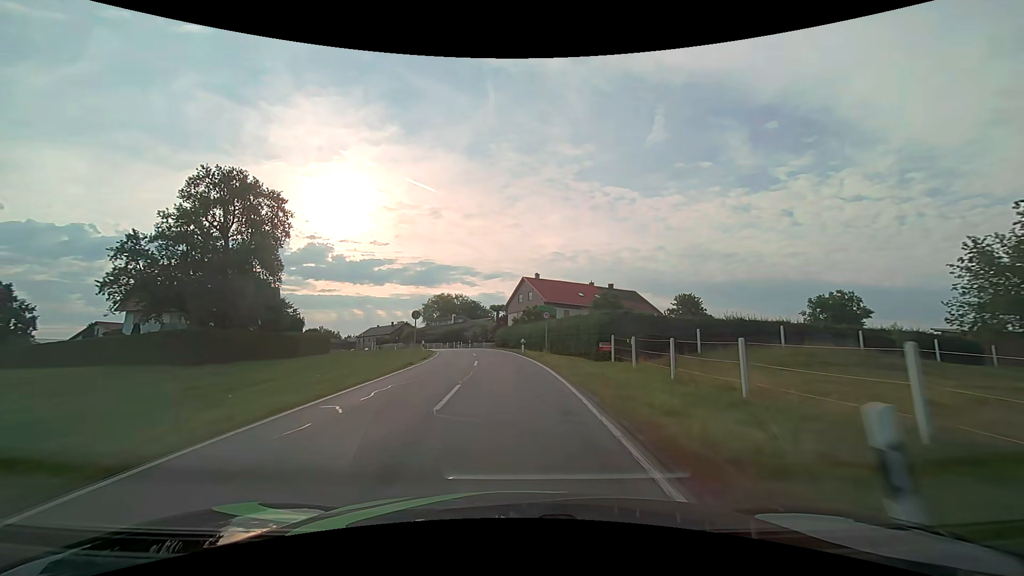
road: secondary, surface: asphalt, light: Day
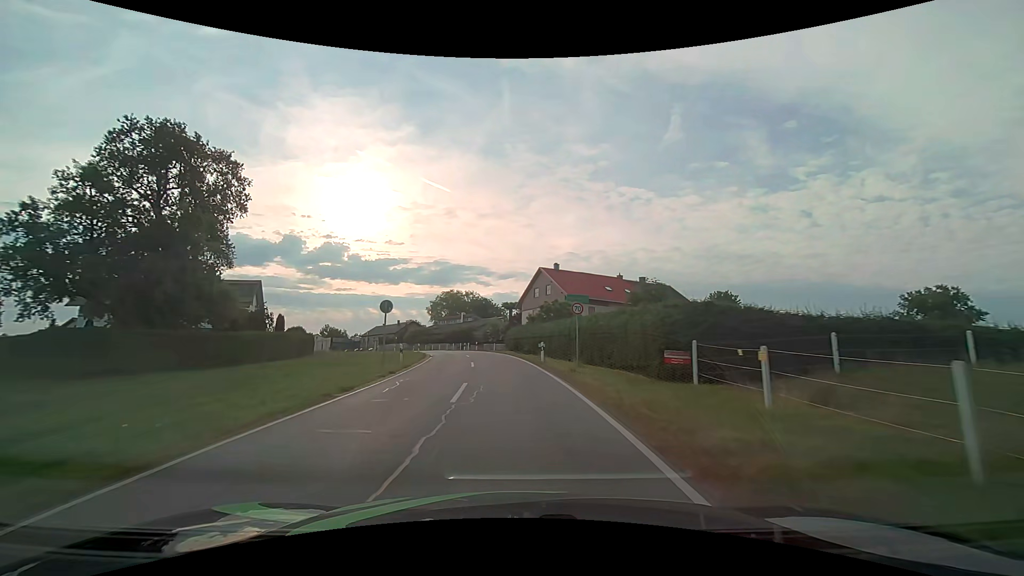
(-0.1, +10.6) m; -1°
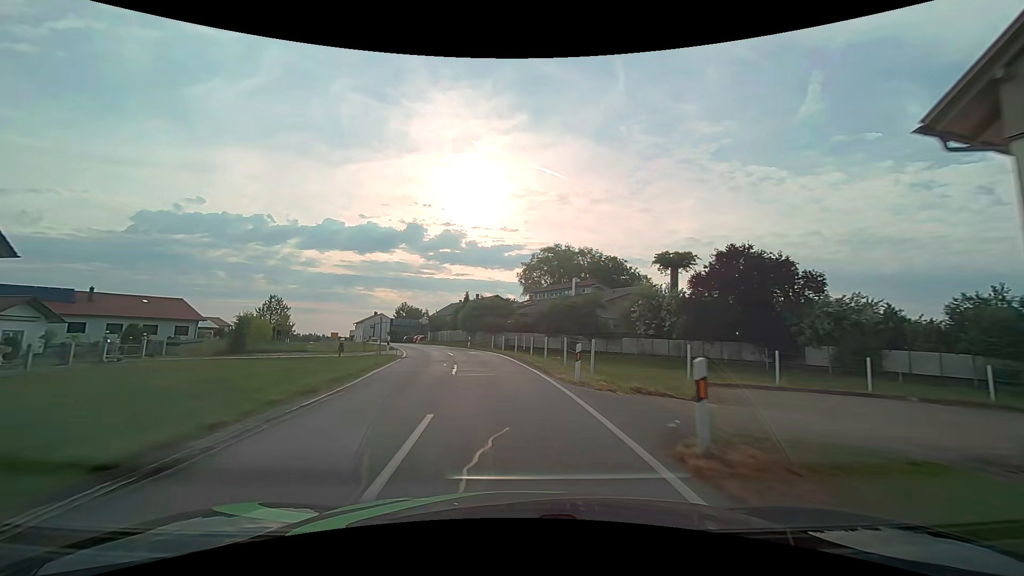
(-5.3, +52.5) m; -13°
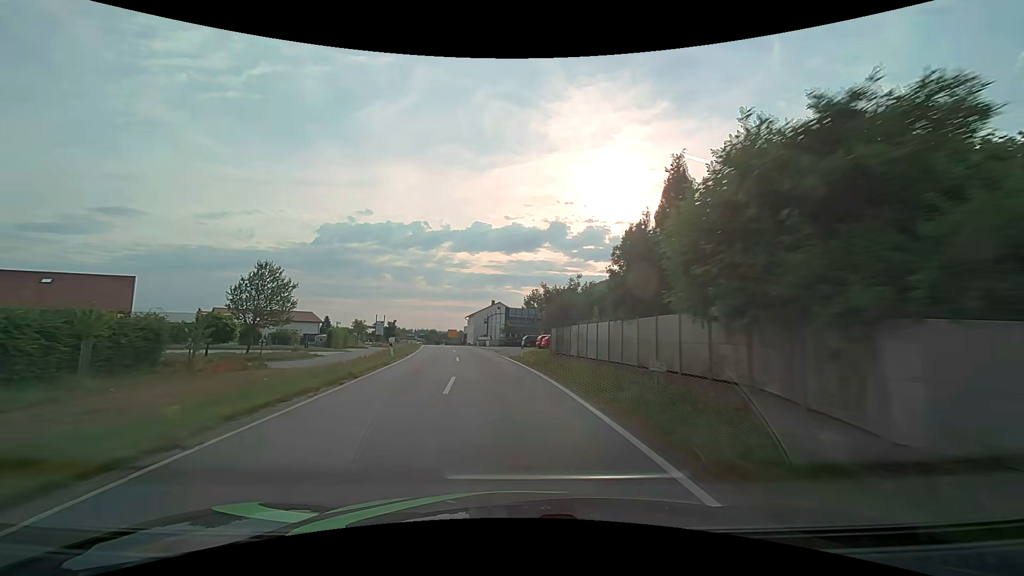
(-5.7, +42.4) m; -16°
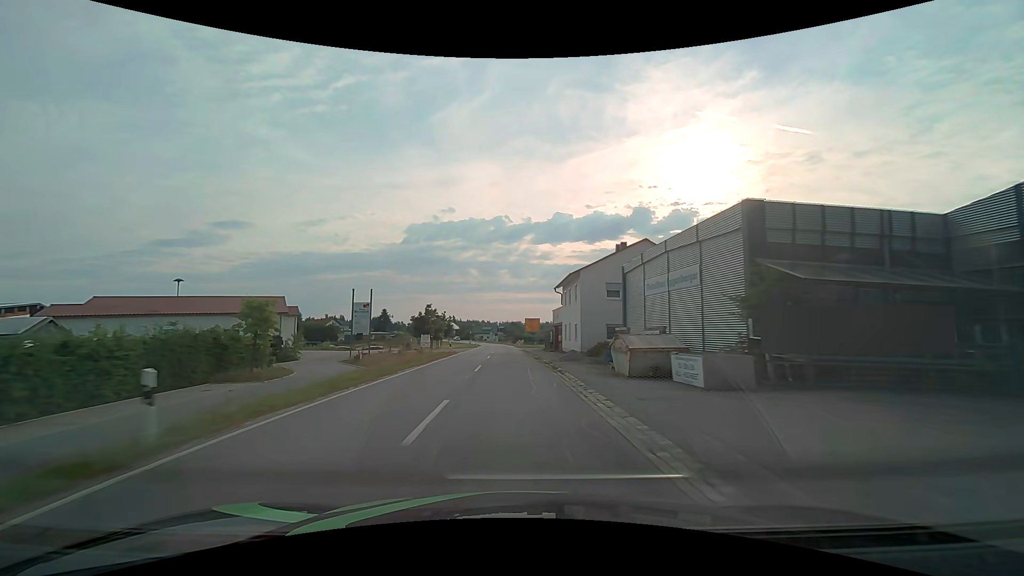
(-6.4, +54.0) m; -10°
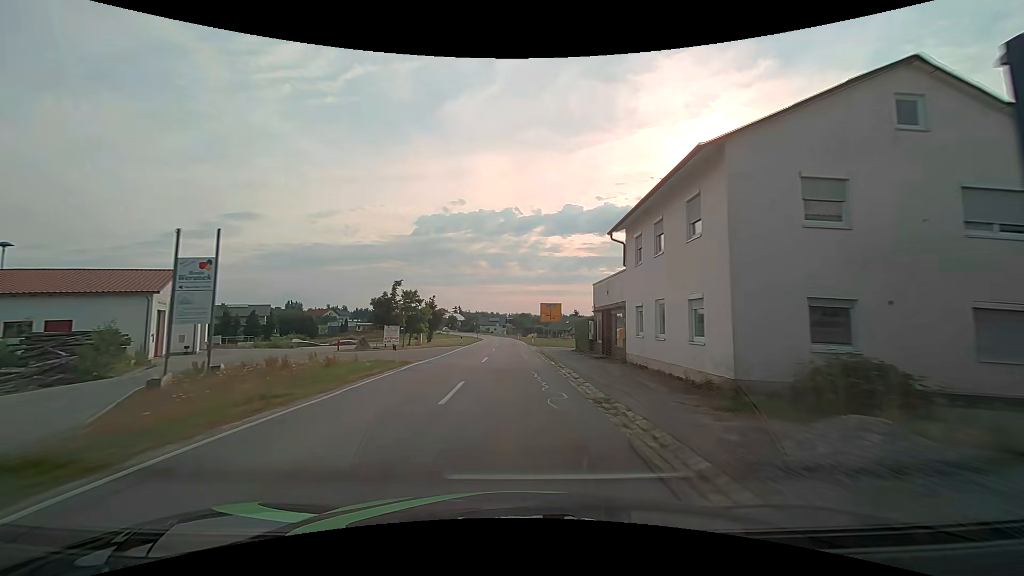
(-0.3, +22.0) m; -1°
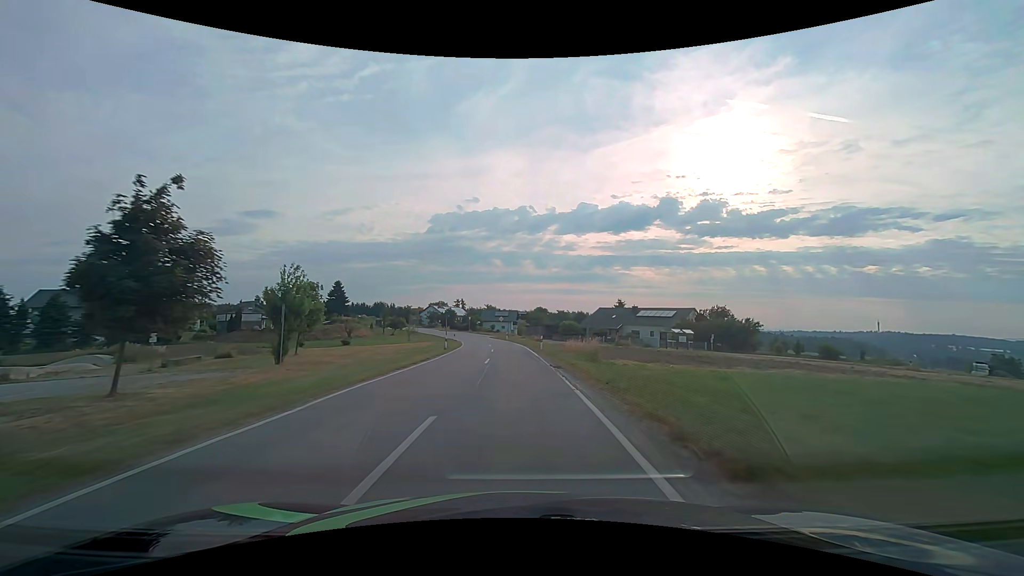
(-0.4, +54.9) m; -1°
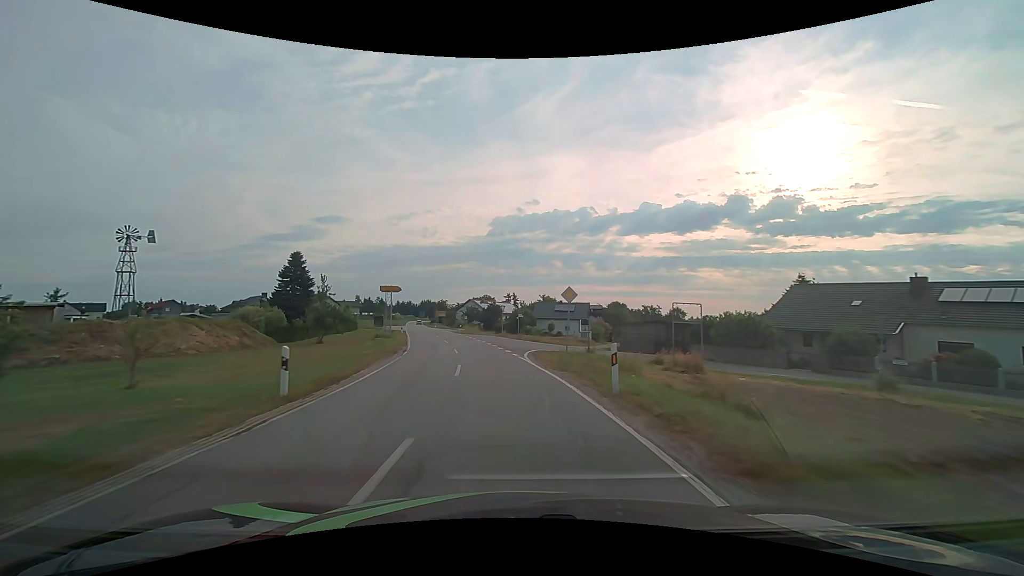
(-1.9, +54.3) m; -7°
(0, +10) (-1, +20) (-2, +30) (-4, +40) (-6, +50) (-8, +59) (-11, +69) (-13, +79) (-15, +88) (-18, +98) m
